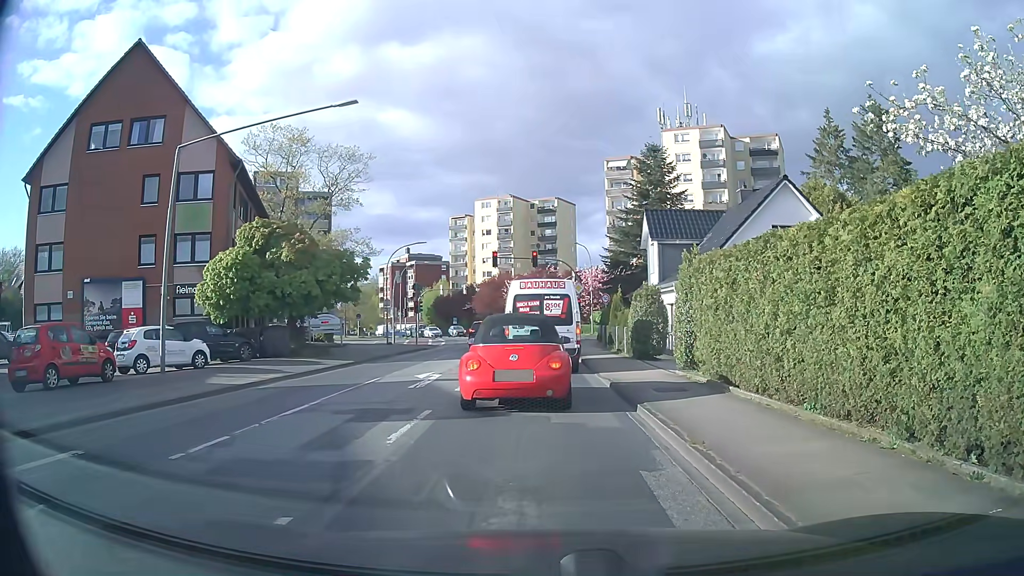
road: secondary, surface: asphalt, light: Day
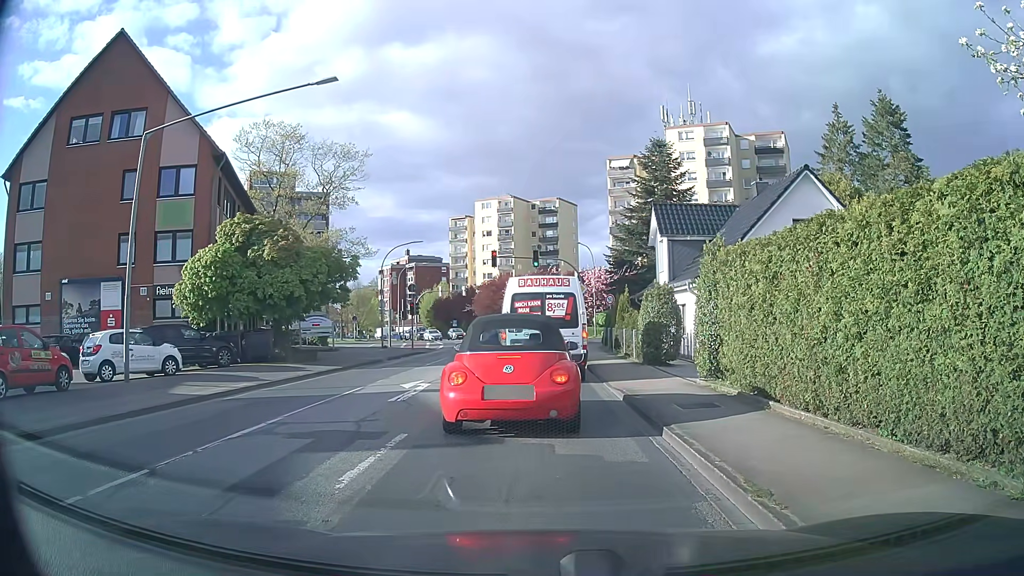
(0.0, +2.0) m; 0°
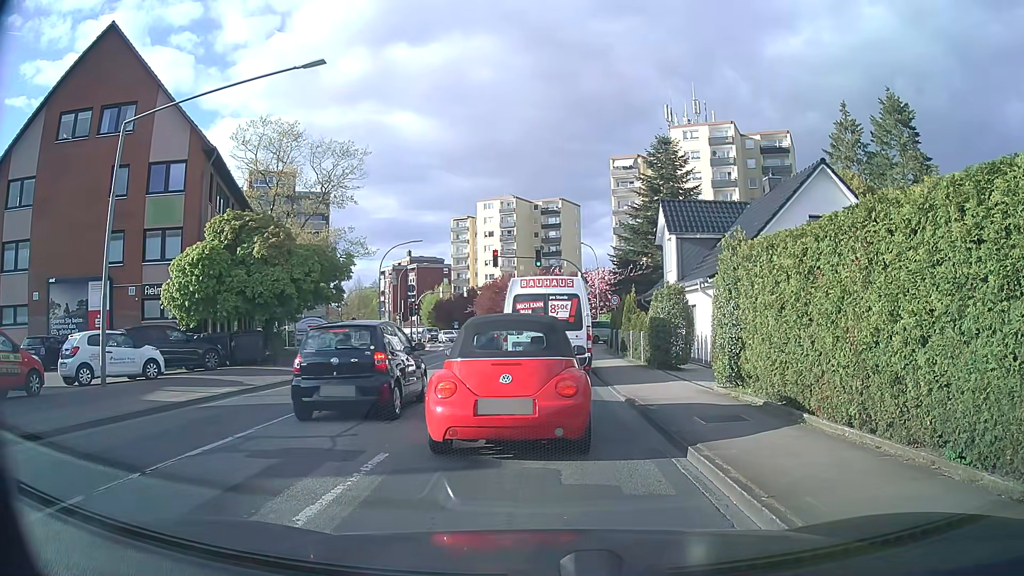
(0.0, +1.2) m; 0°
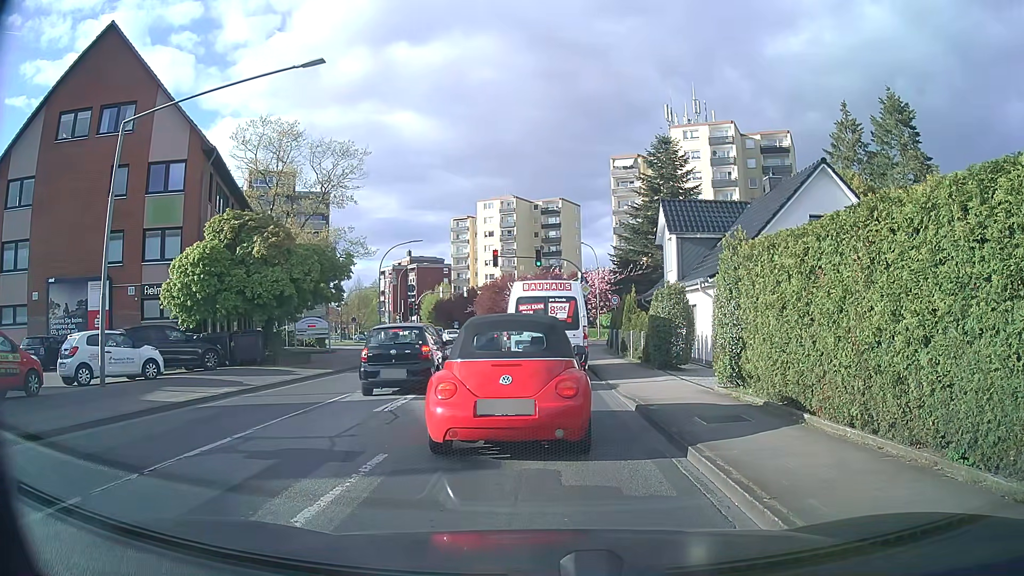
(0.0, +0.1) m; 0°
